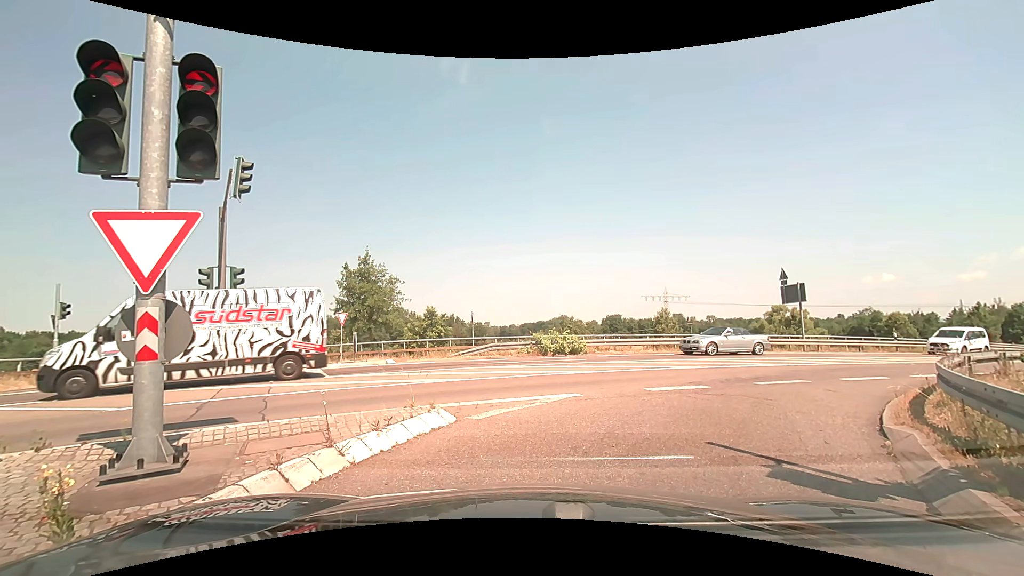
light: Day
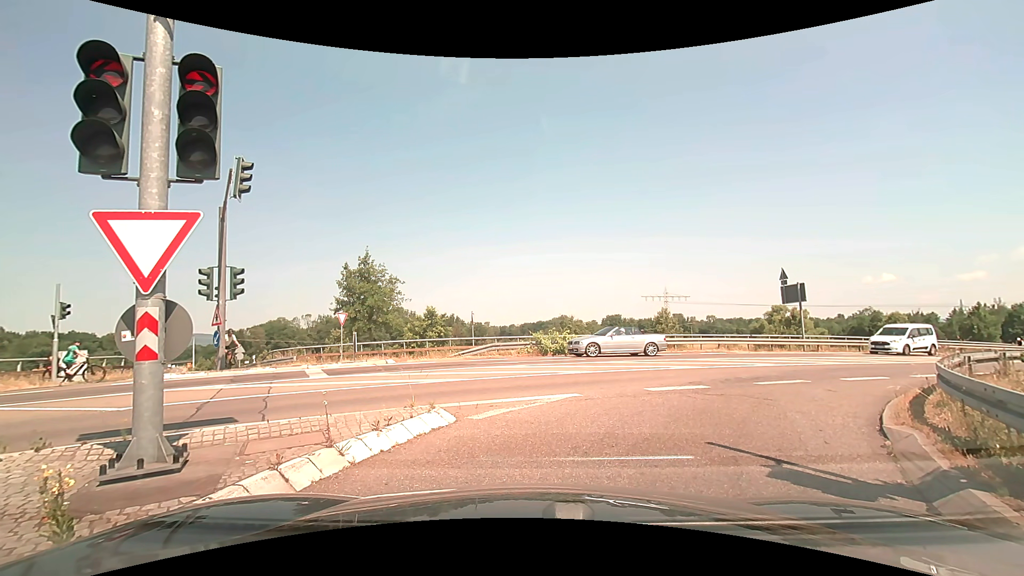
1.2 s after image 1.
(0.0, 0.0) m; 0°
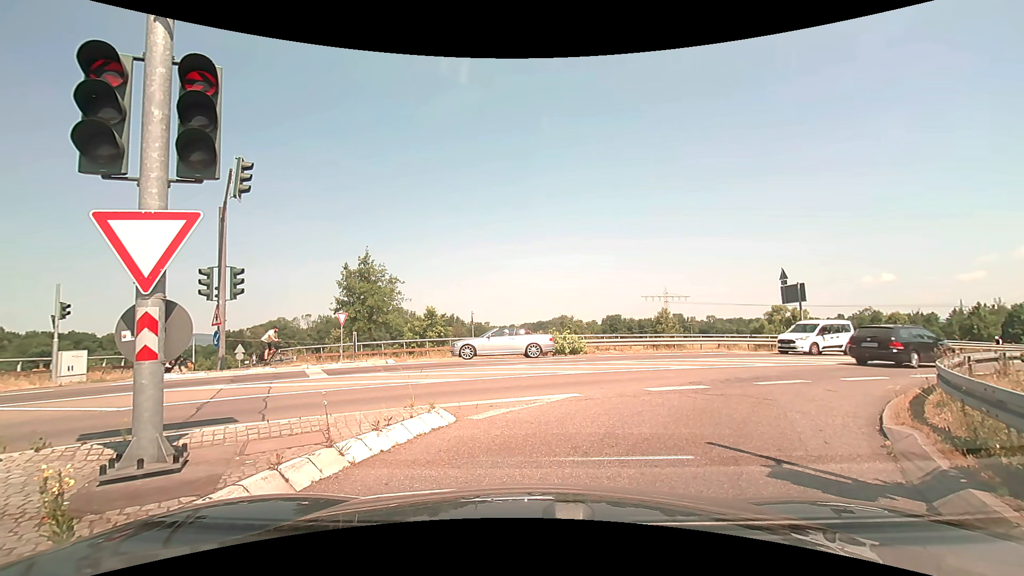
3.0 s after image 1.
(0.0, 0.0) m; 0°
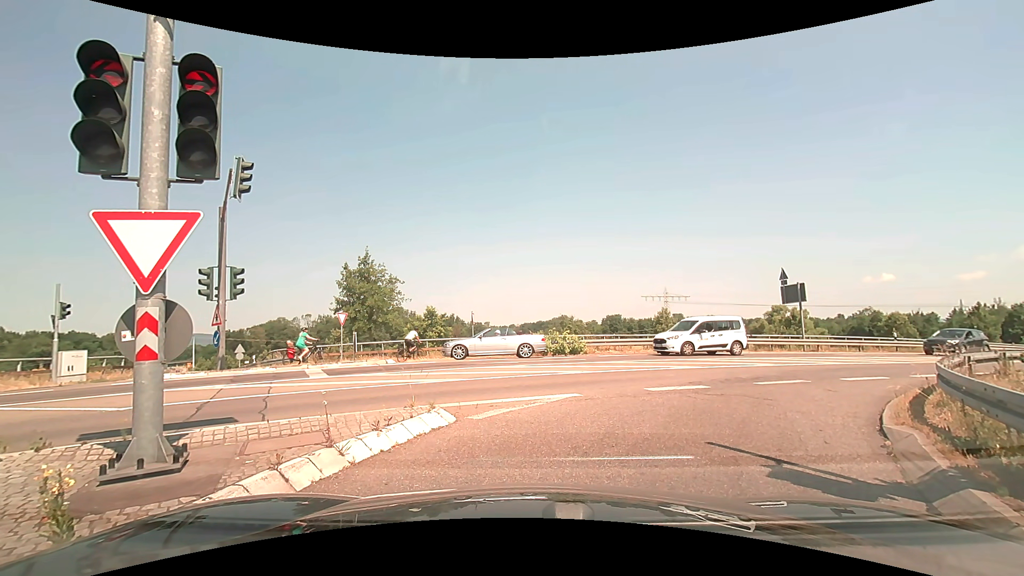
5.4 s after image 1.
(0.0, 0.0) m; 0°
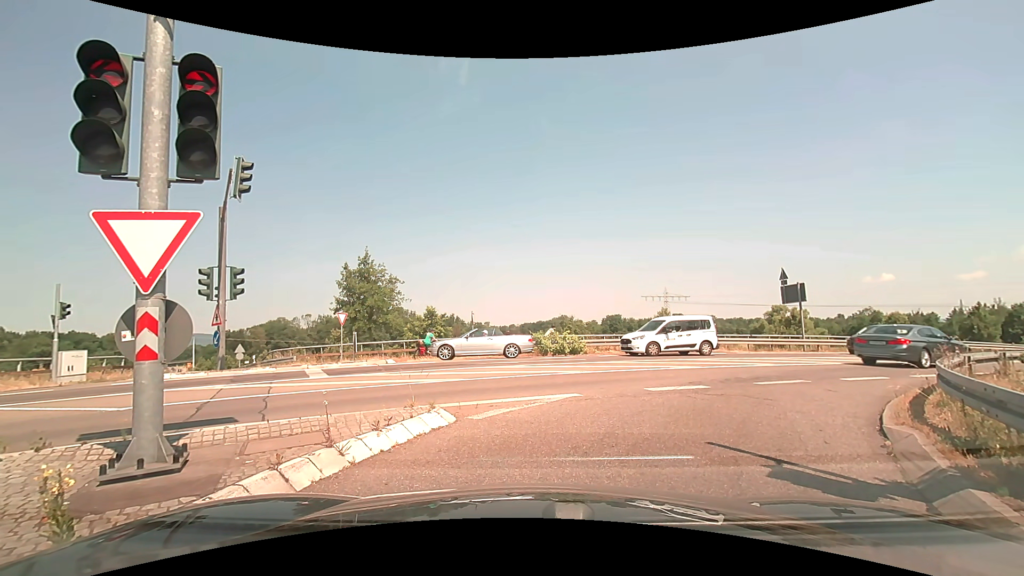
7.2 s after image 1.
(0.0, 0.0) m; 0°
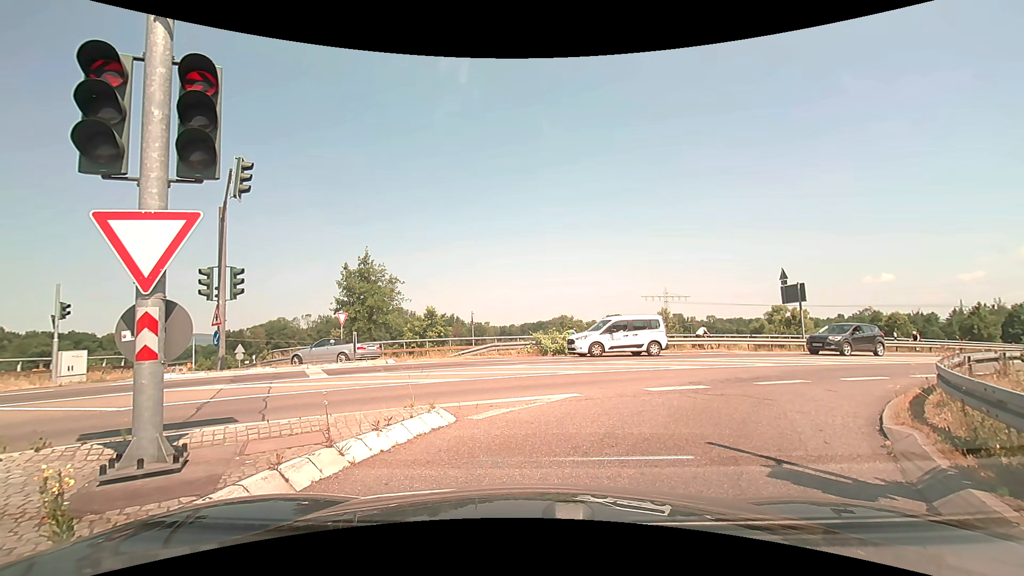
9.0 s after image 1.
(0.0, 0.0) m; 0°
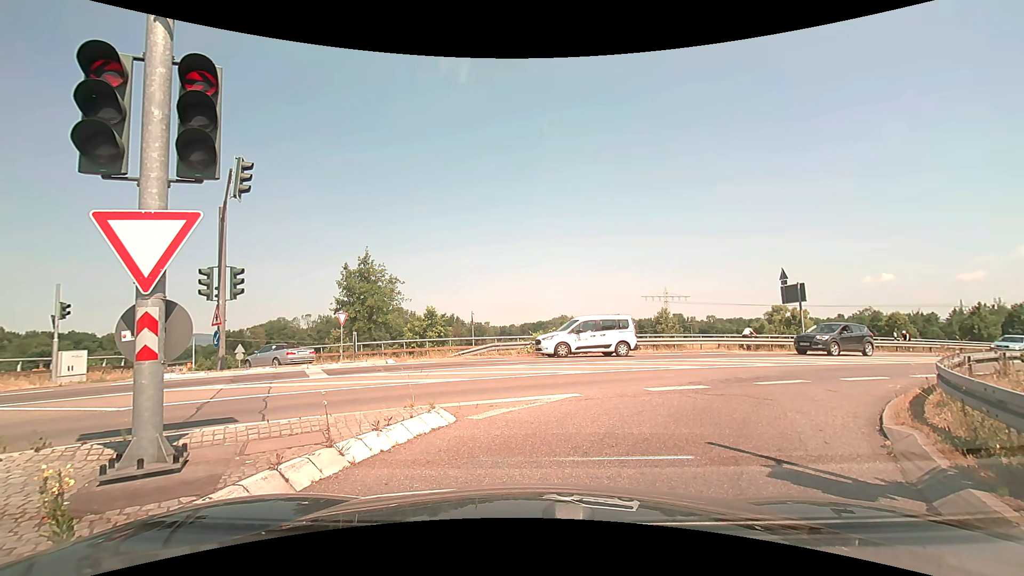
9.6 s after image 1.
(0.0, 0.0) m; 0°
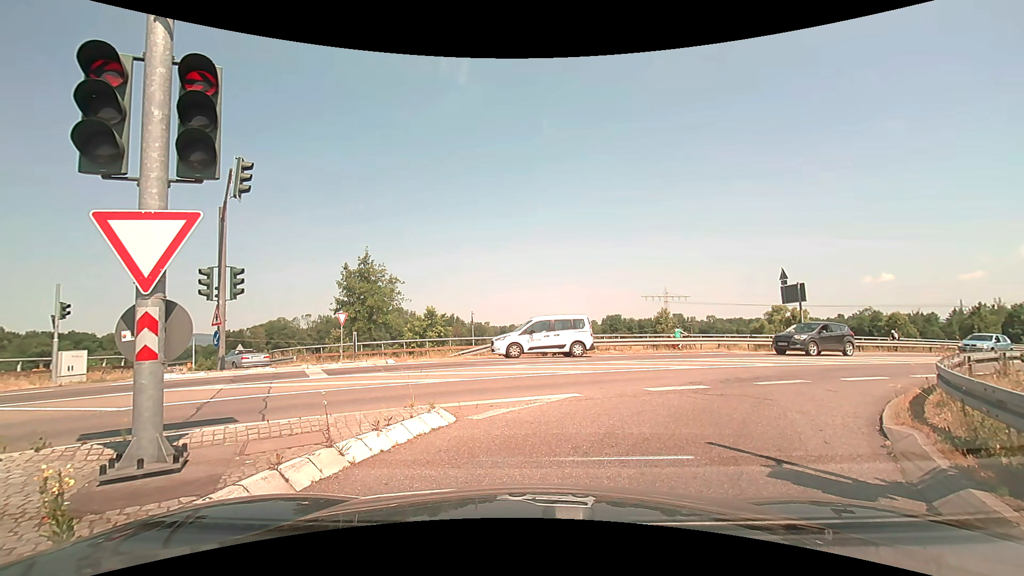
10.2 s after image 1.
(0.0, 0.0) m; 0°
